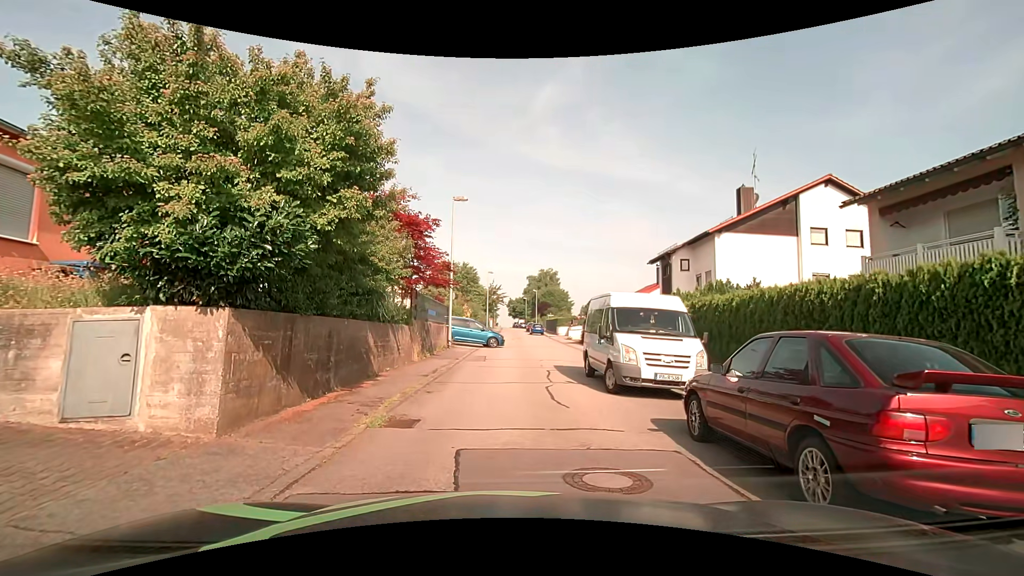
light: Day
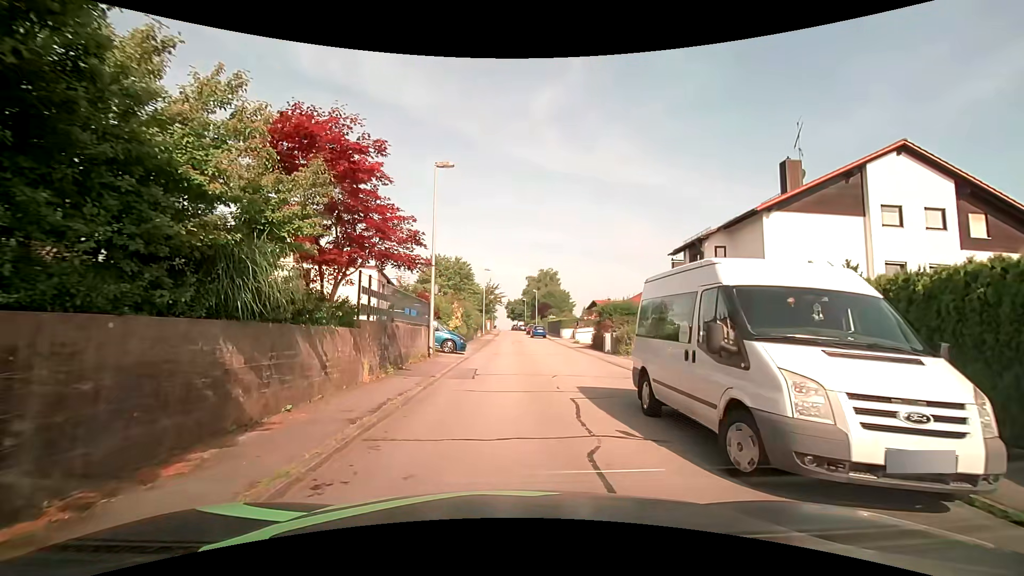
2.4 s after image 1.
(+0.2, +6.2) m; +2°
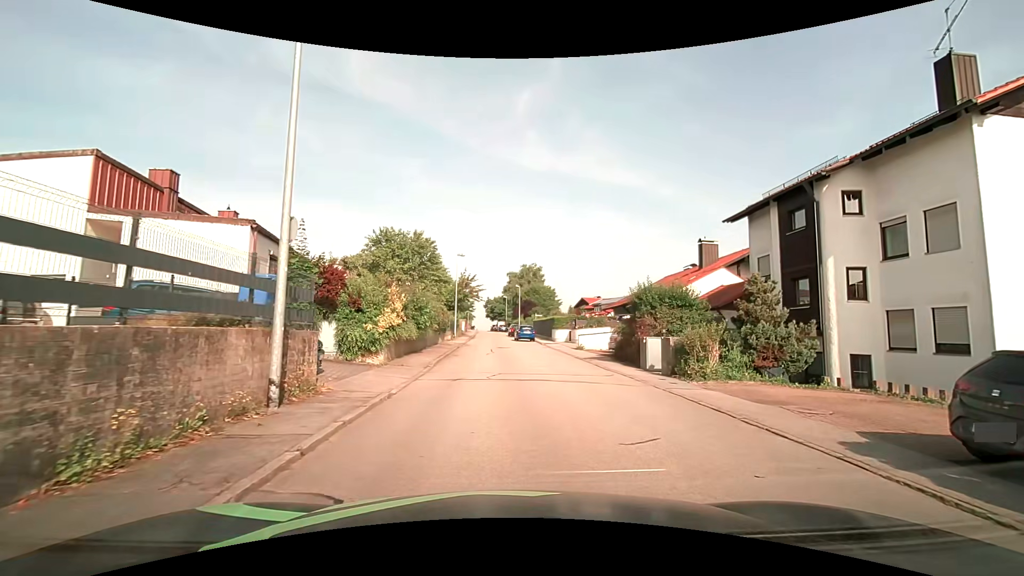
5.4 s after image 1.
(+0.1, +12.4) m; +1°
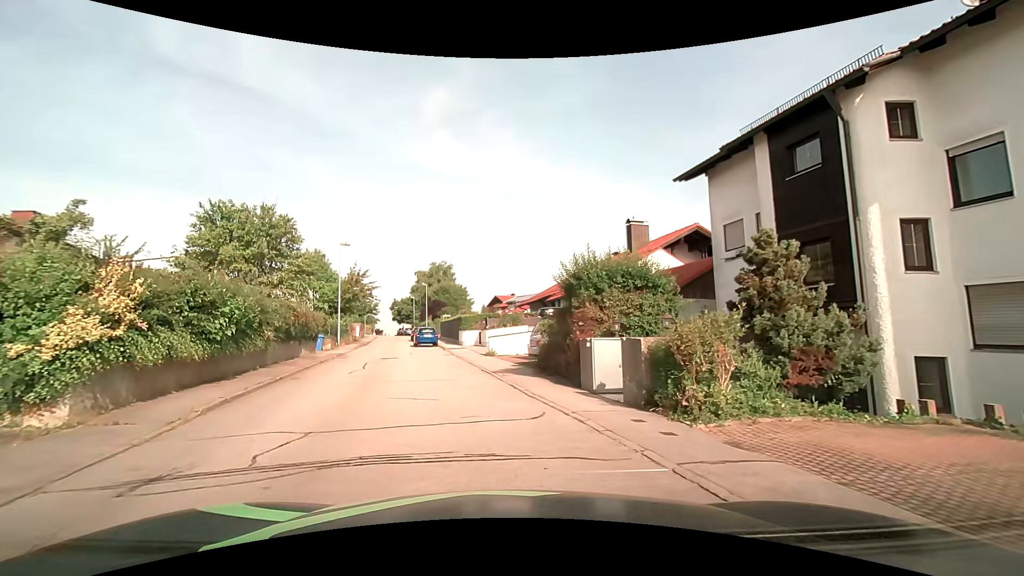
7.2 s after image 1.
(+1.1, +7.5) m; +12°
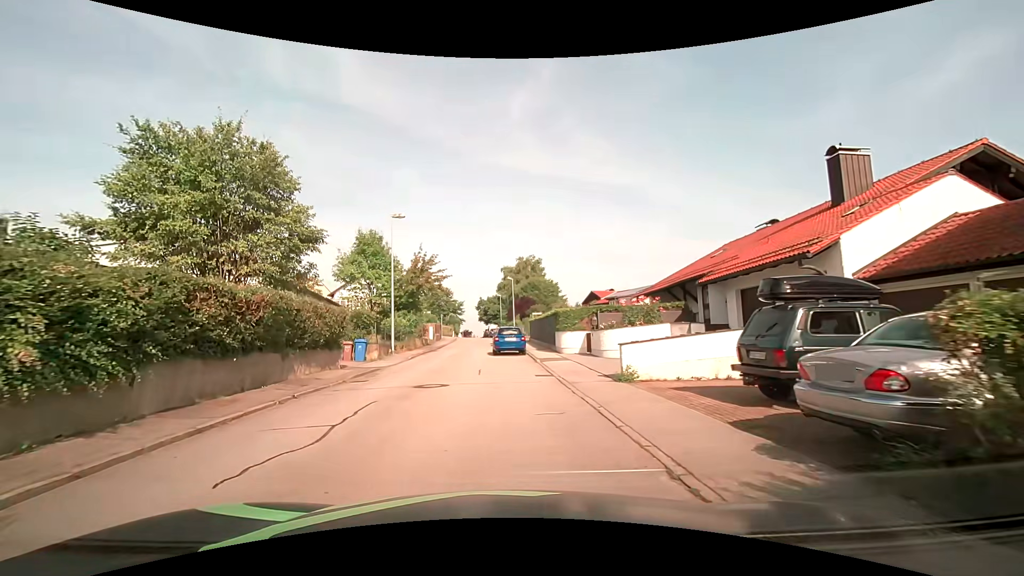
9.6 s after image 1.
(-1.2, +11.9) m; -11°
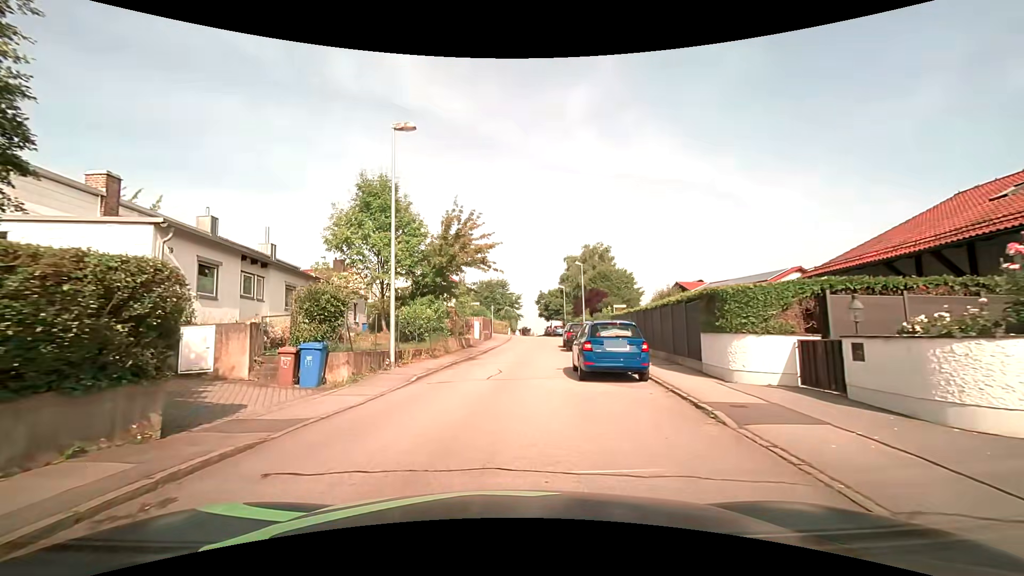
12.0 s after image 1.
(-0.7, +13.1) m; -7°
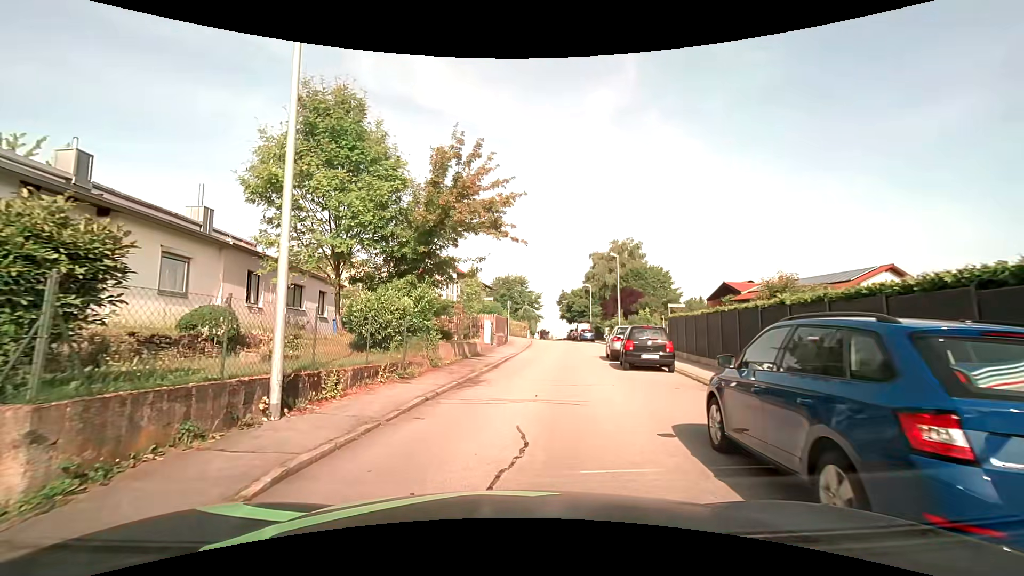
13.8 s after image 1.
(-0.1, +8.9) m; -2°
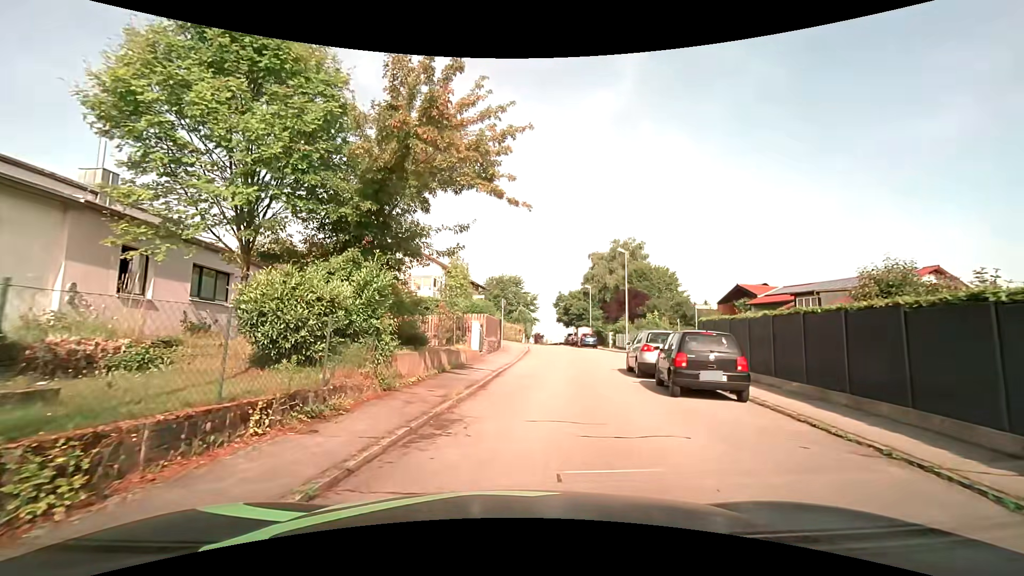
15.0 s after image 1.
(0.0, +5.2) m; +1°
(0, +10) (+2, +20) (+4, +30) (+1, +38) (-8, +42) (-18, +45) (-27, +48) (-37, +51) (-47, +54) (-56, +56) m
